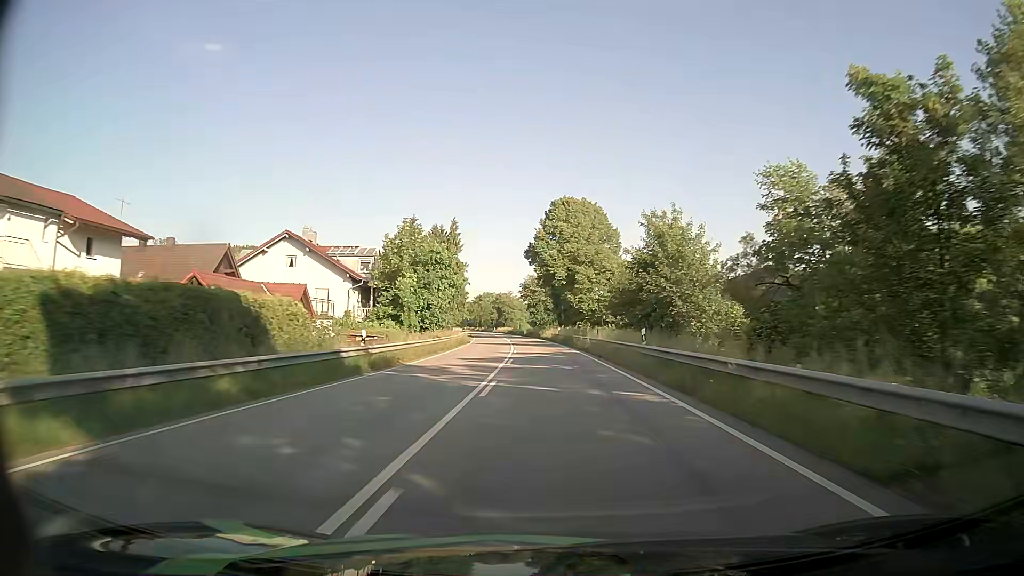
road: primary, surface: asphalt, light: Day
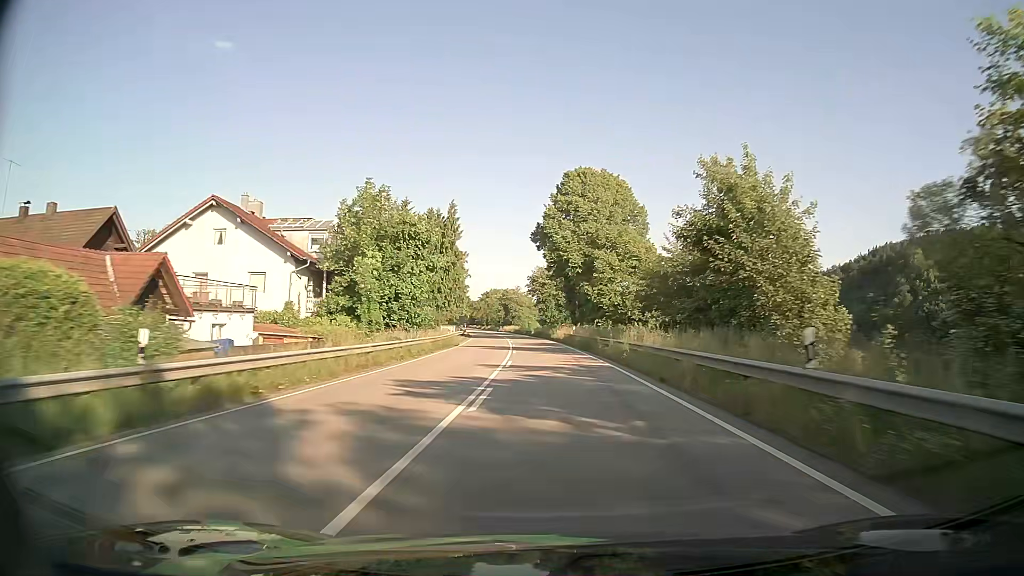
(-0.1, +14.7) m; -1°
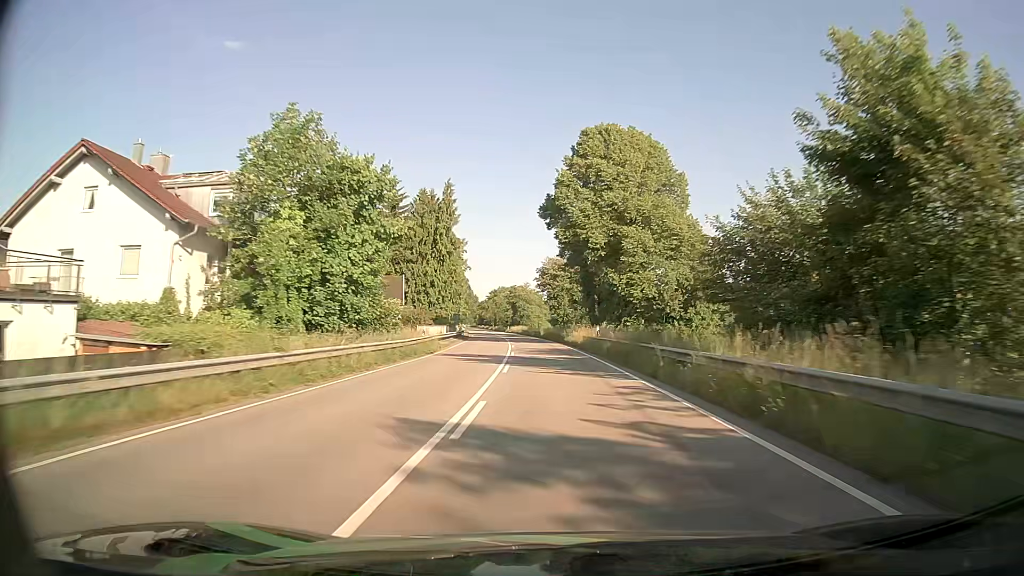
(-0.1, +14.8) m; -1°
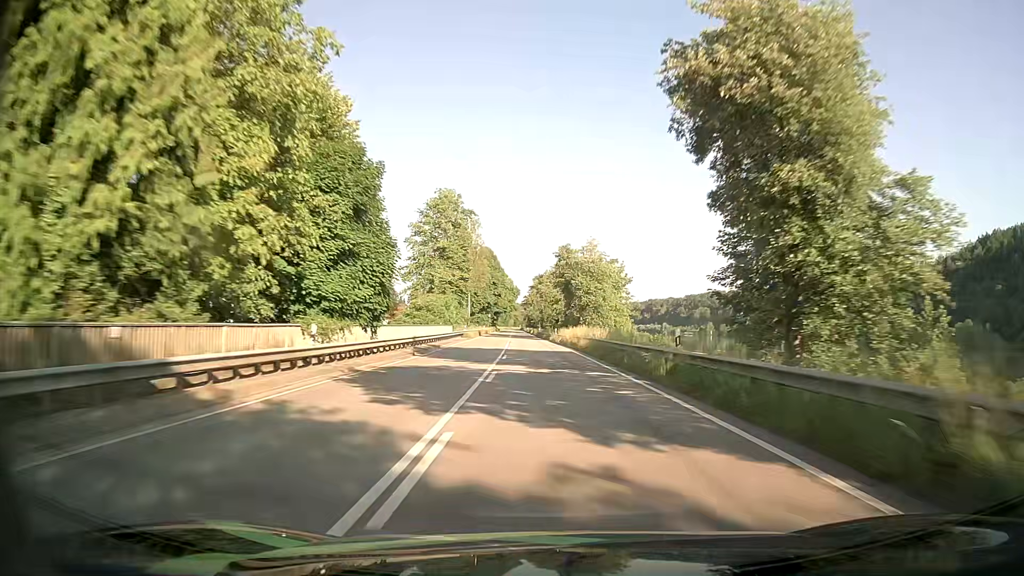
(-3.3, +75.8) m; -5°
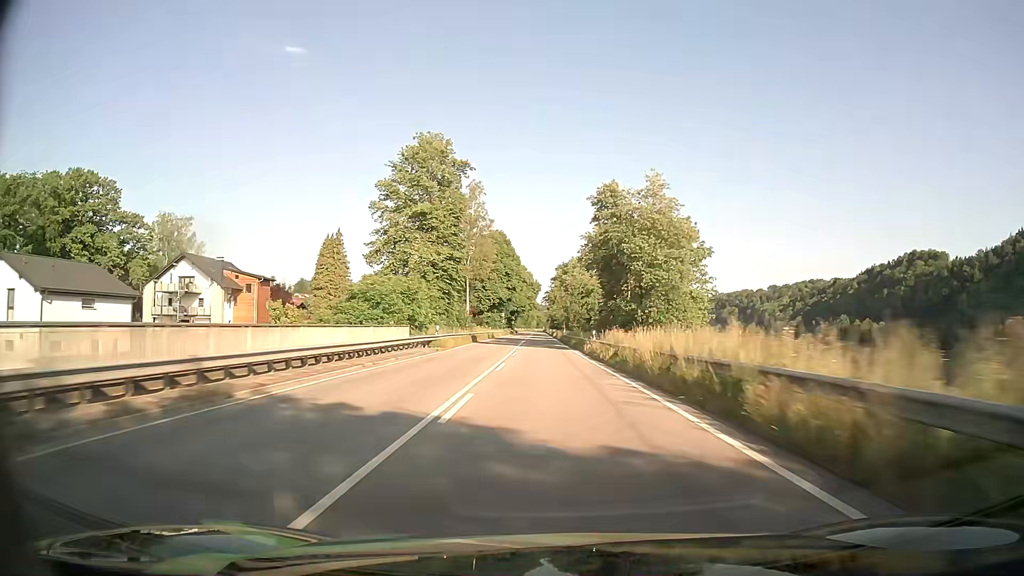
(-0.5, +31.2) m; -2°
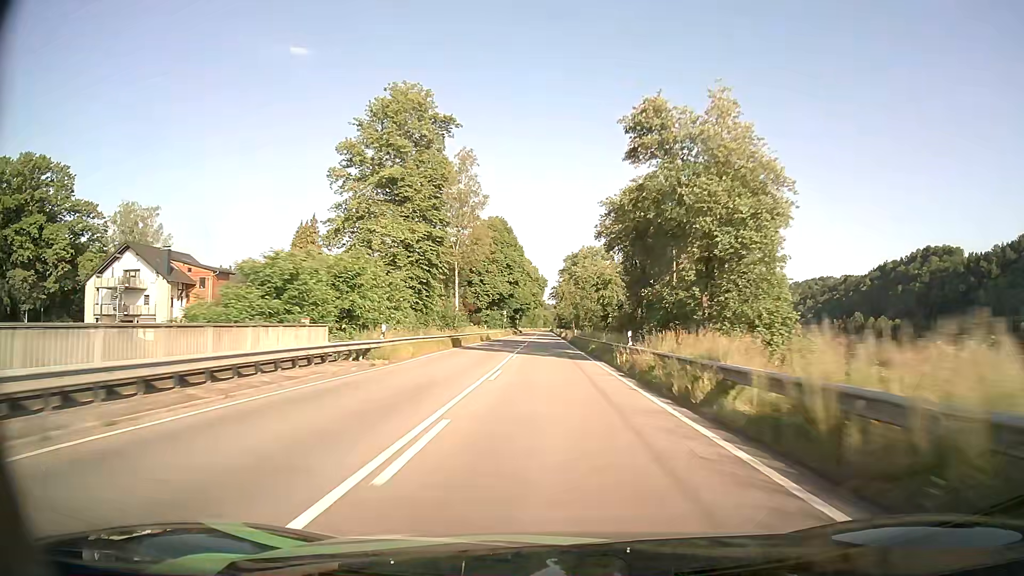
(-0.2, +15.7) m; -1°
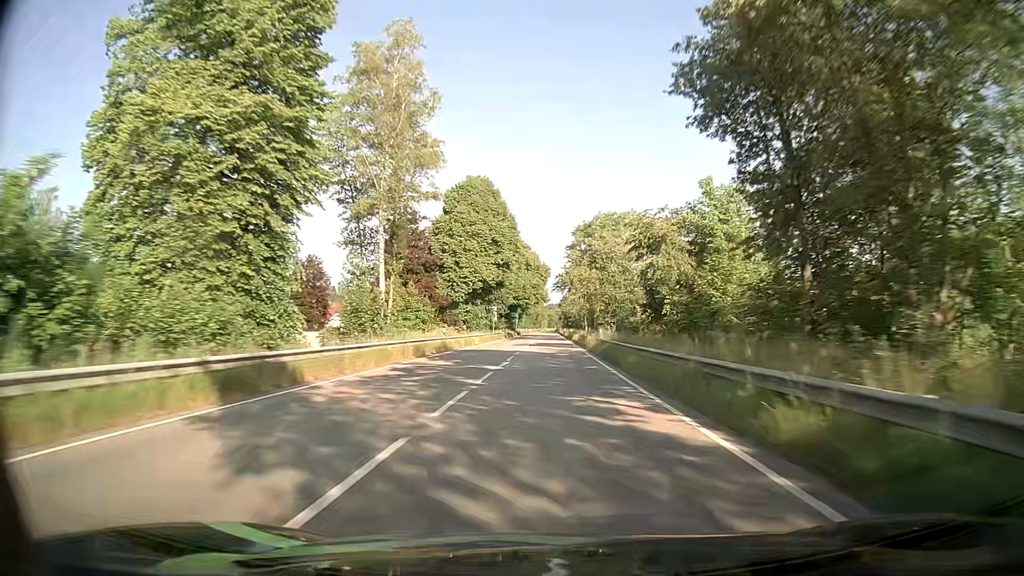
(-0.1, +31.7) m; 0°
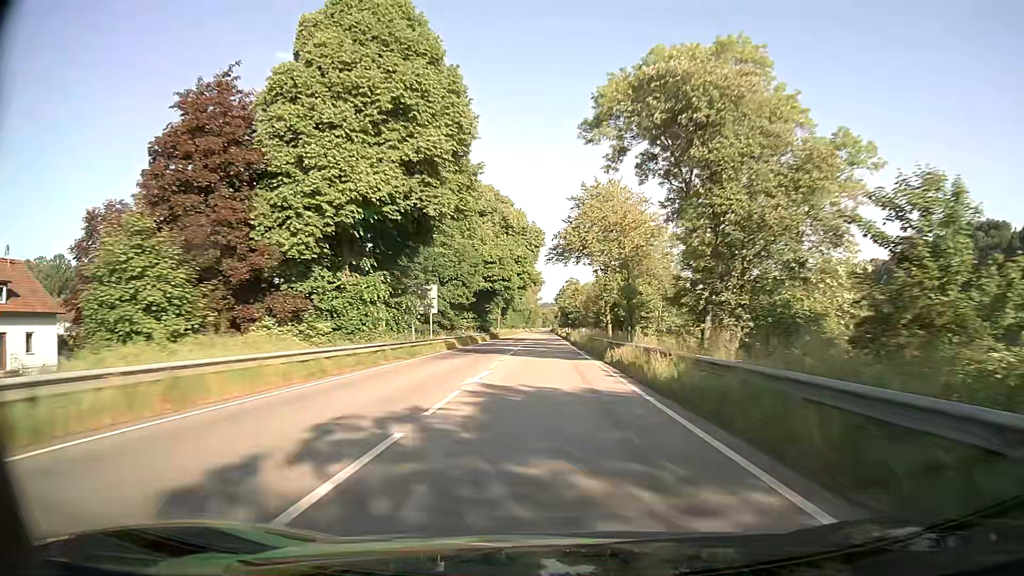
(+0.1, +48.1) m; 0°
(0, +10) (0, +20) (0, +30) (0, +40) (0, +50) (0, +60) (0, +70) (0, +80) (0, +90) (0, +100) m
